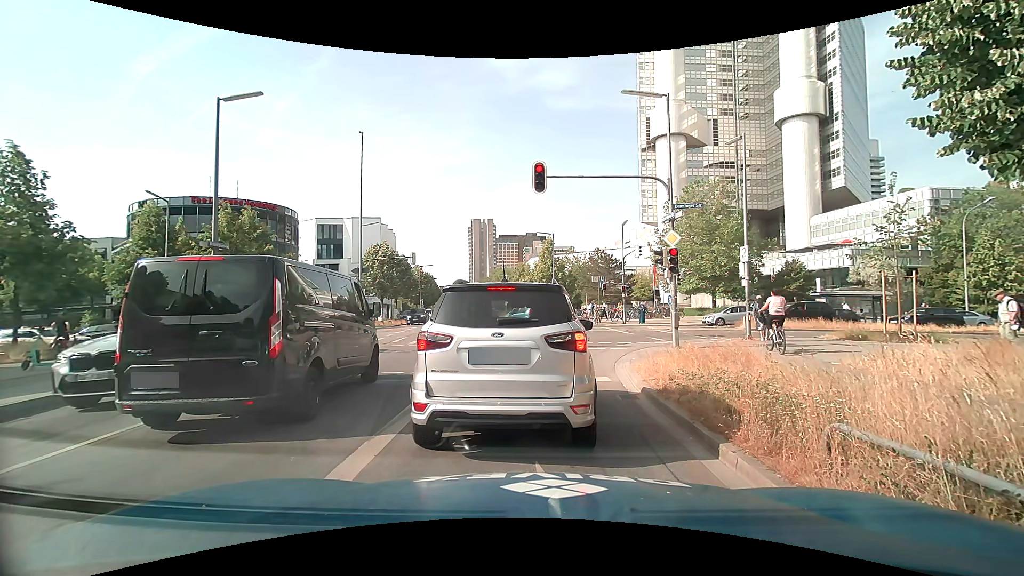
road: secondary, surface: asphalt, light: Day
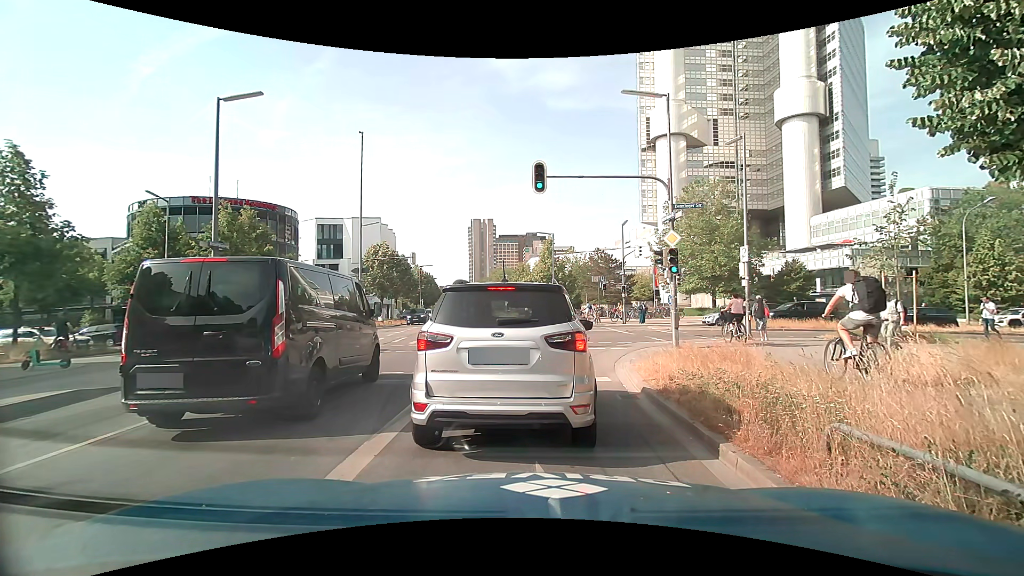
(0.0, 0.0) m; 0°
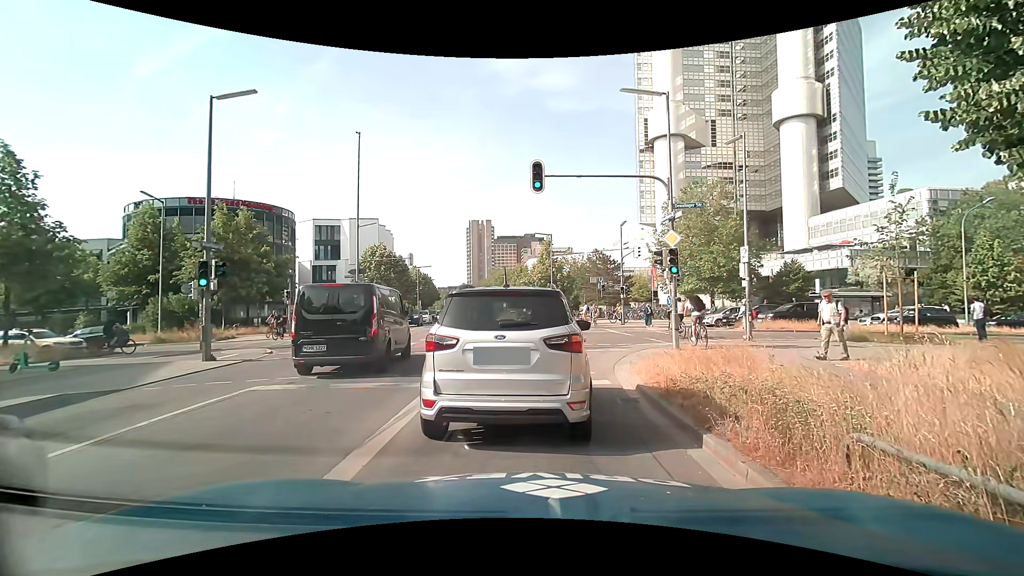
(0.0, +0.2) m; 0°
